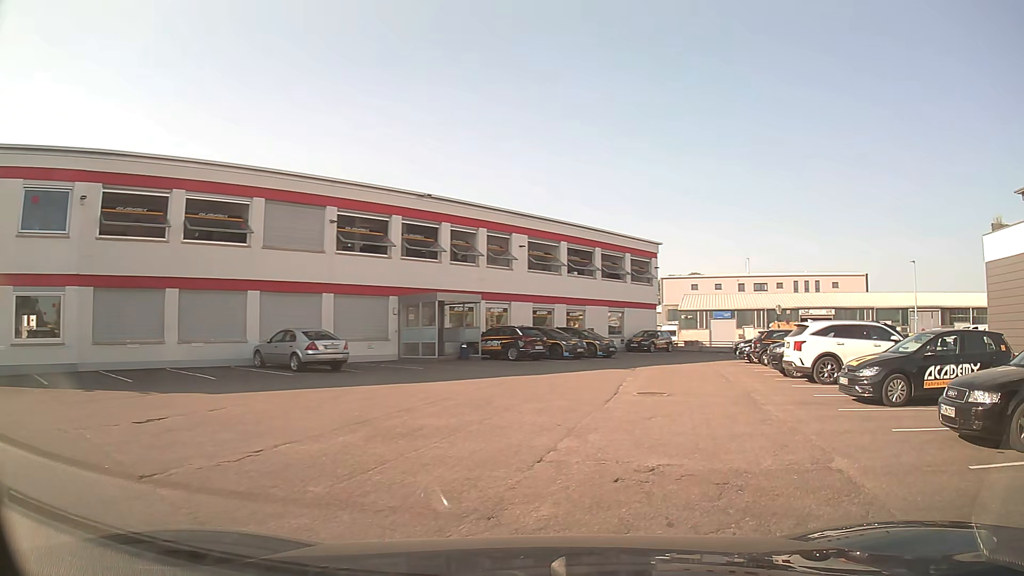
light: Day
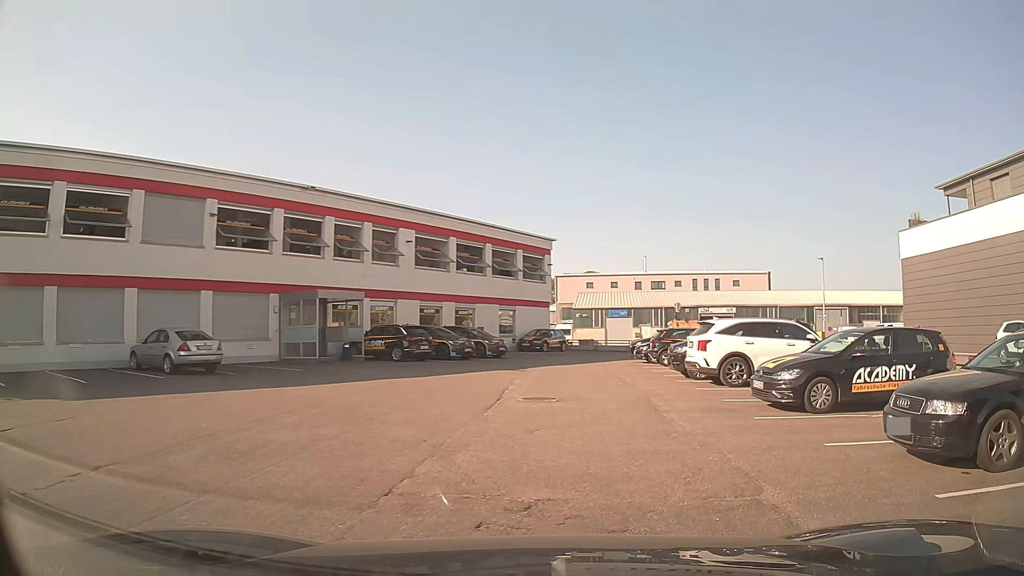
(+0.1, +1.5) m; +8°
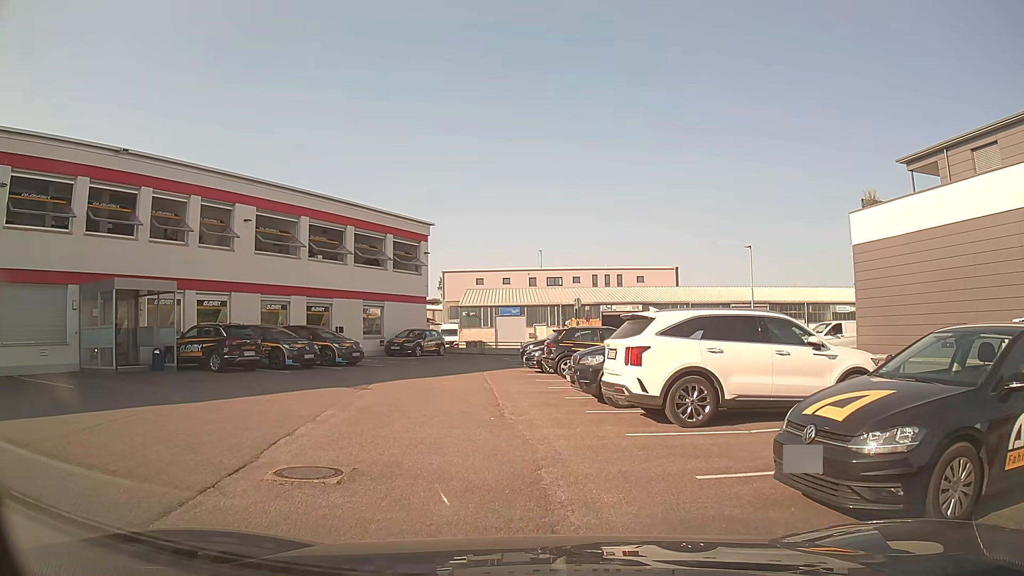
(+1.1, +7.0) m; +9°
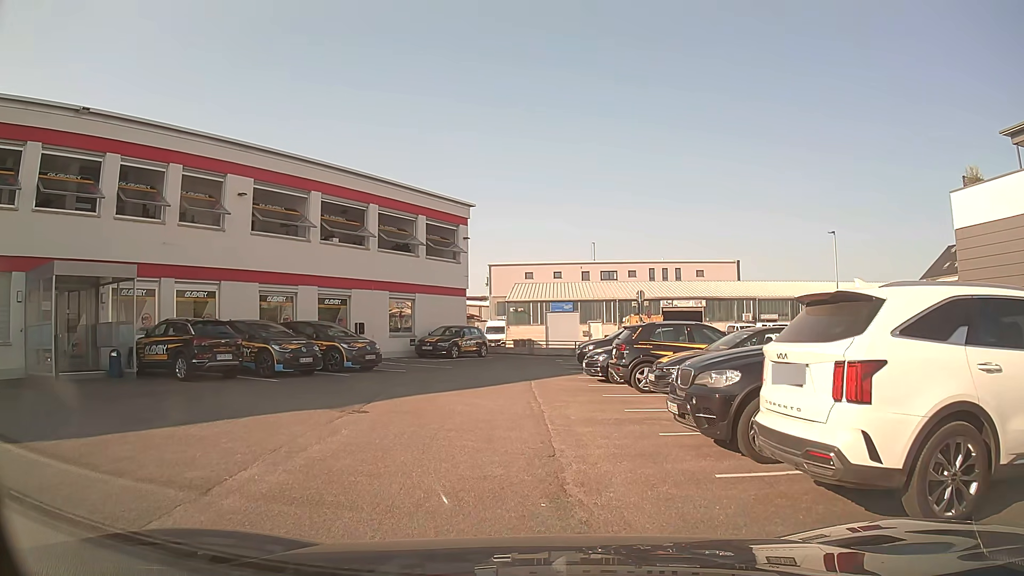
(-0.2, +5.3) m; -5°
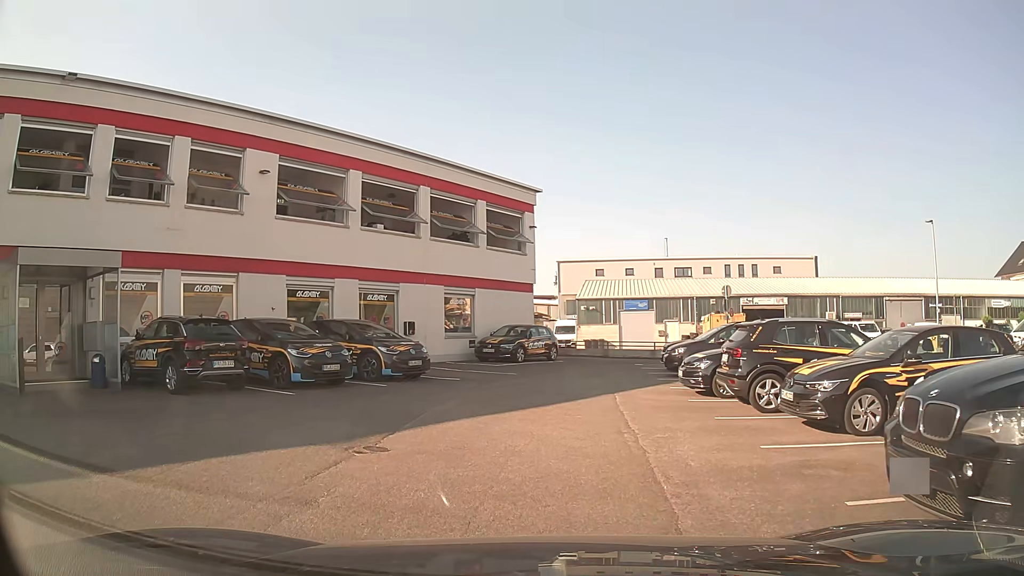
(-0.1, +3.7) m; -4°
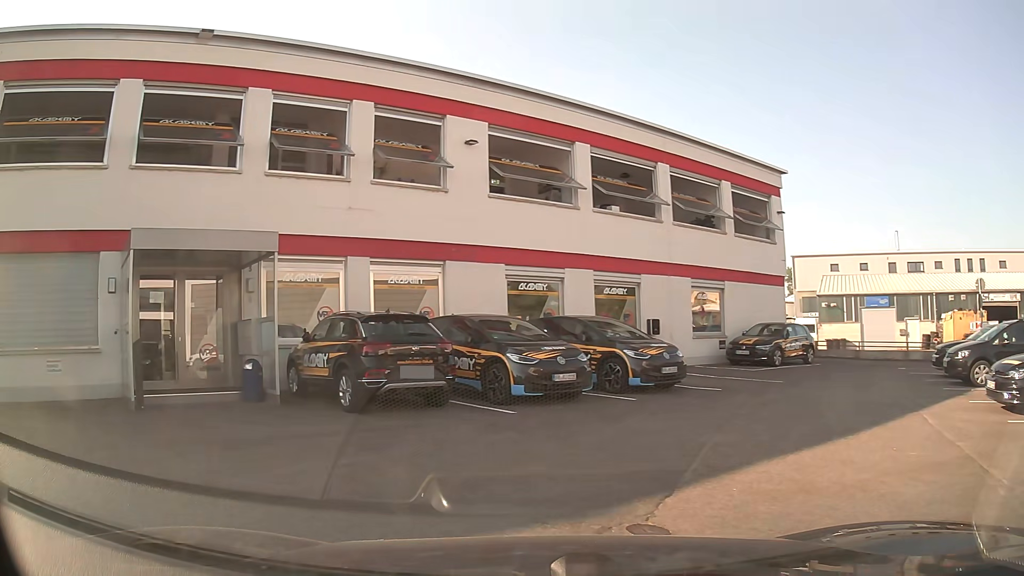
(-0.6, +3.3) m; -20°
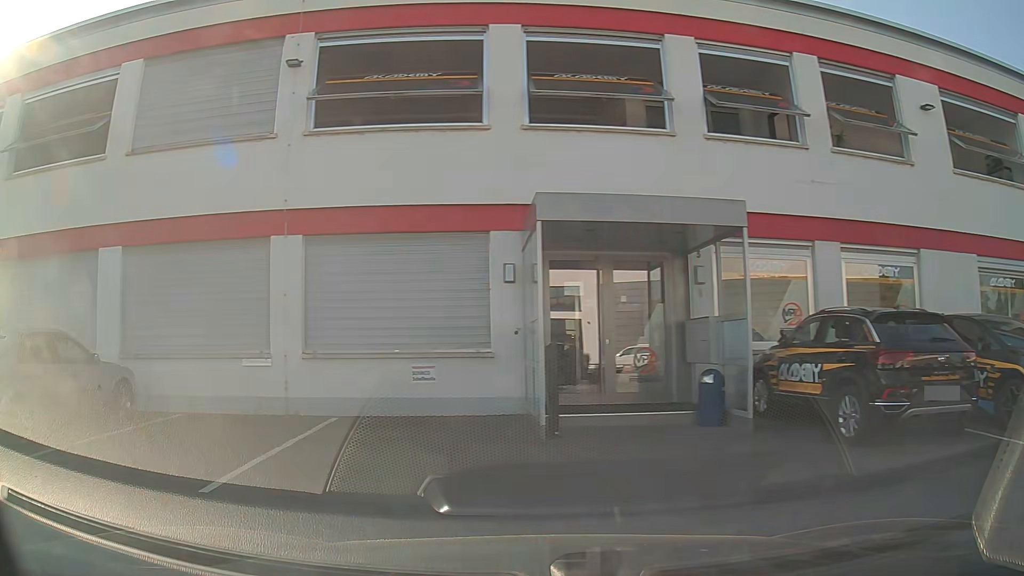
(-1.0, +3.0) m; -37°
